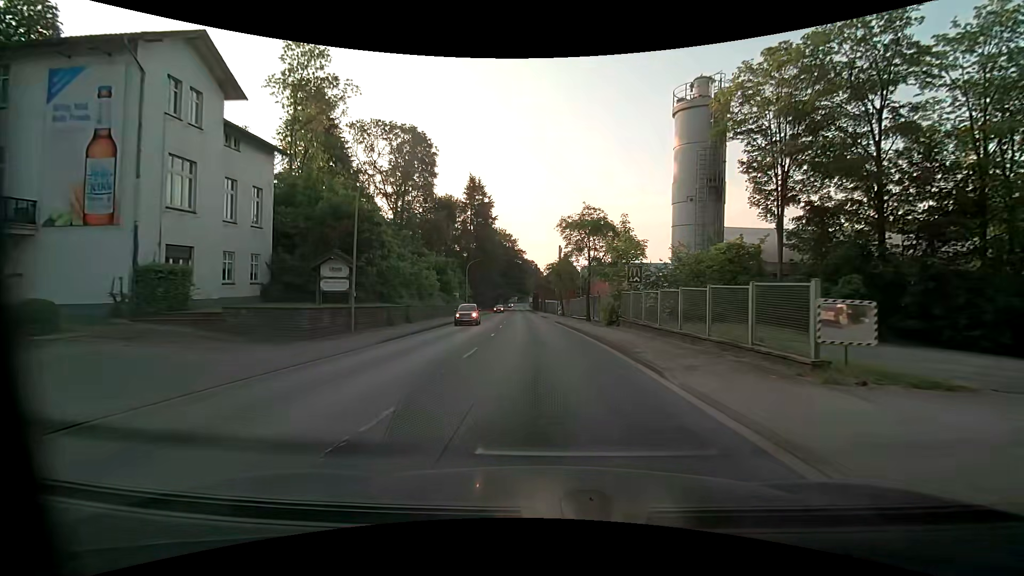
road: primary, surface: asphalt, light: Day
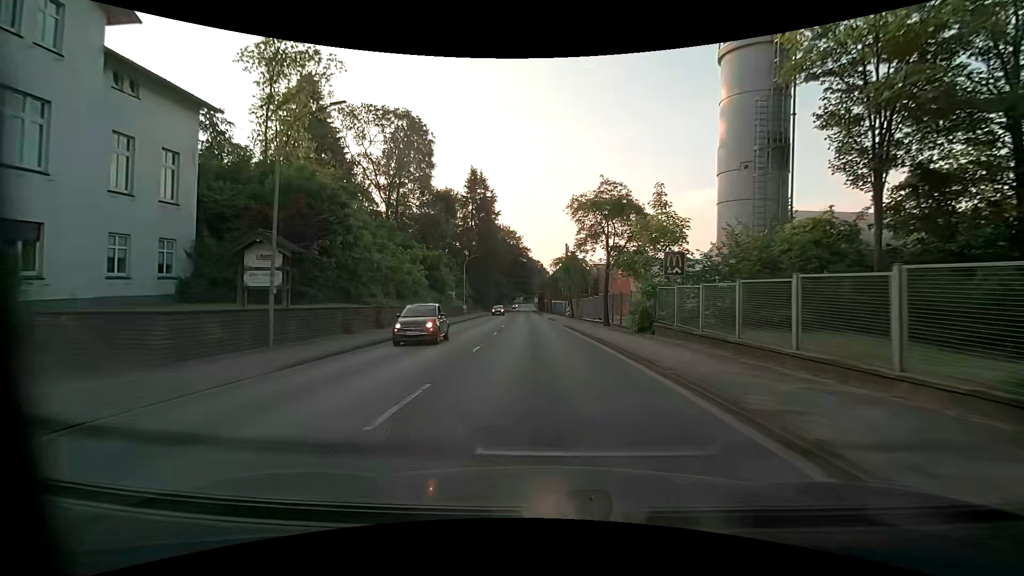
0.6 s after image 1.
(0.0, +7.3) m; -1°
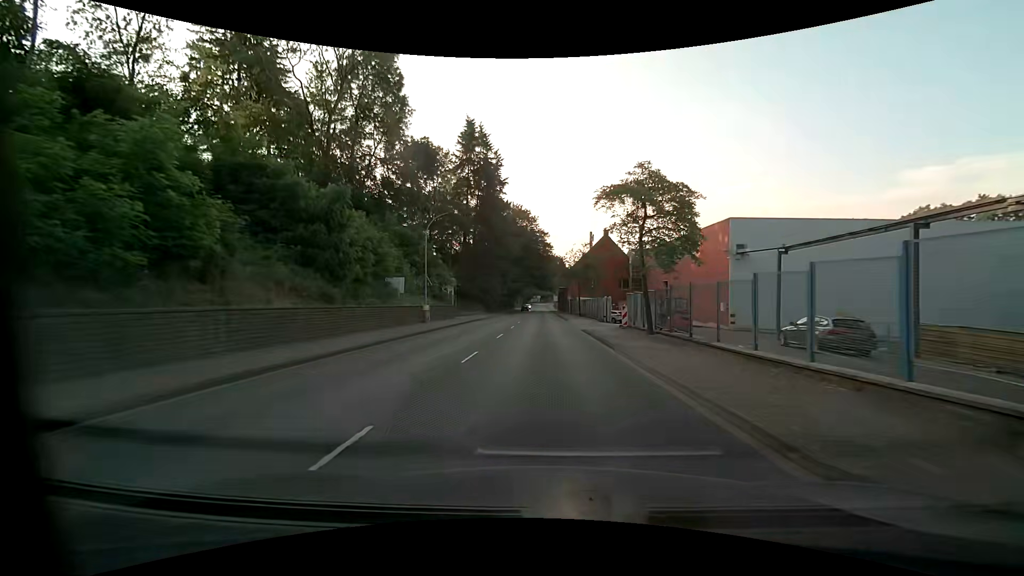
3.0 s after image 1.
(-0.6, +29.1) m; -2°
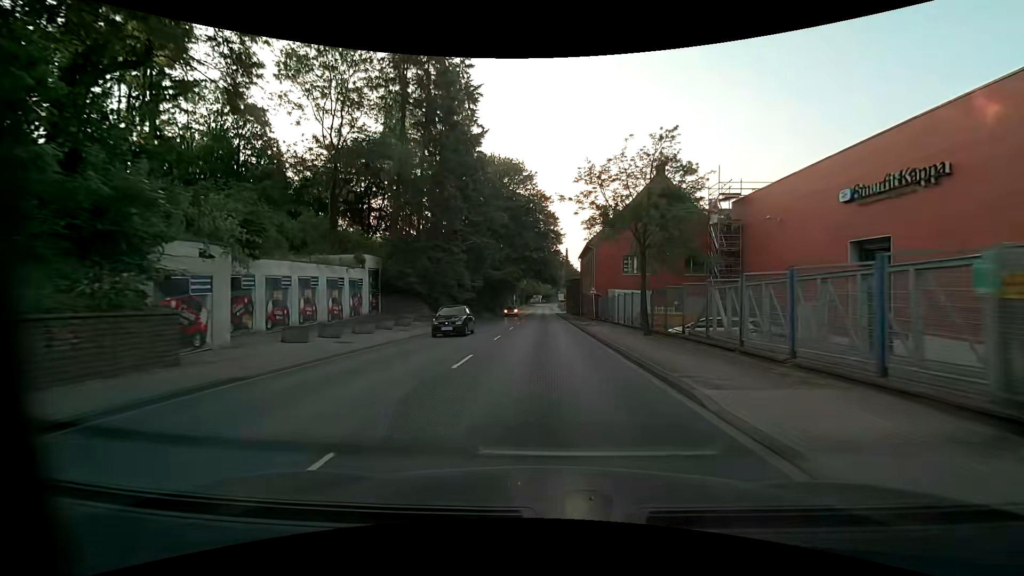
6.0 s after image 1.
(-0.1, +36.7) m; 0°
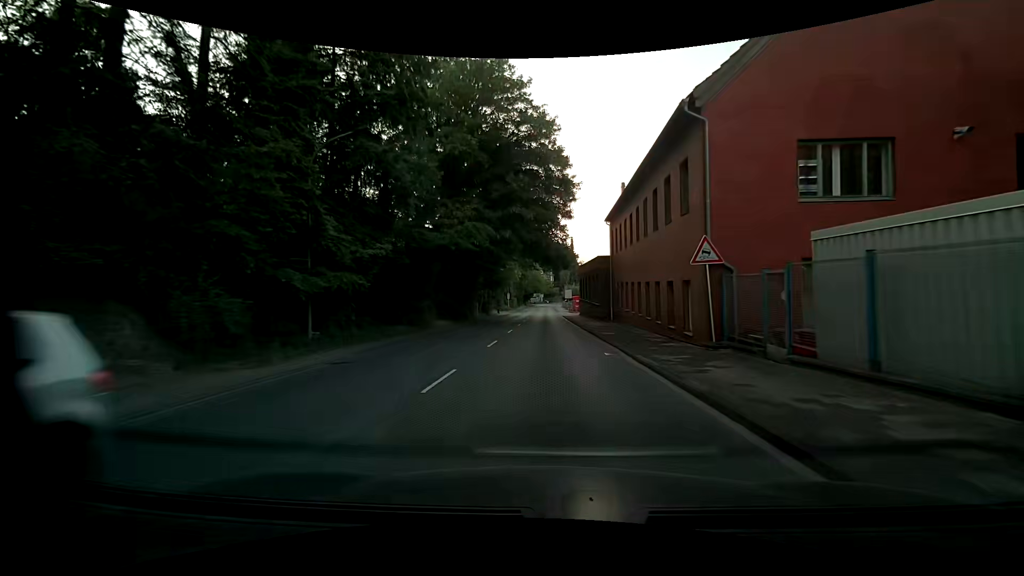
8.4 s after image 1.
(-0.1, +29.7) m; 0°
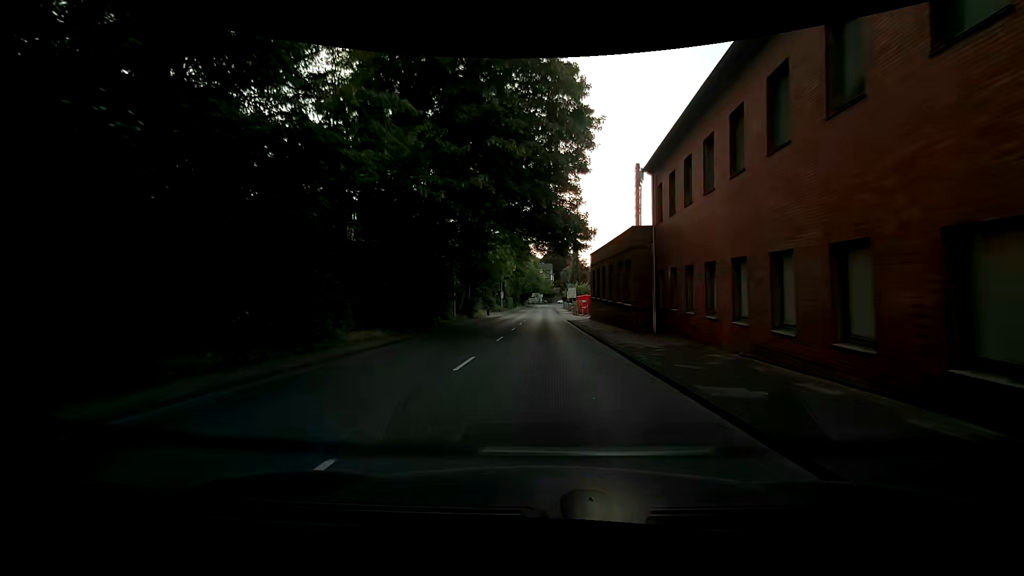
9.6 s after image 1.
(0.0, +15.0) m; +1°
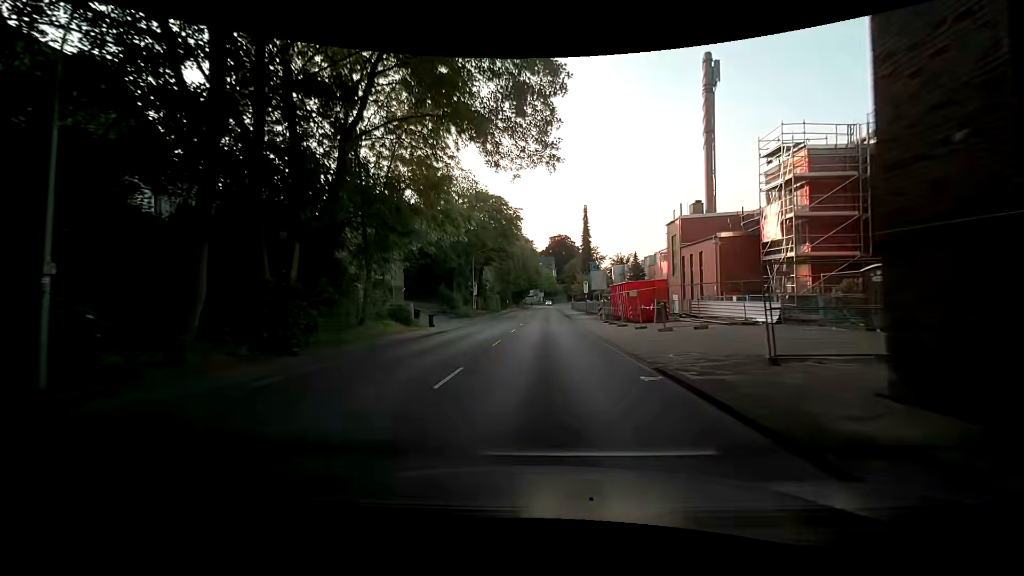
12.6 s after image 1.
(-0.3, +38.0) m; -1°
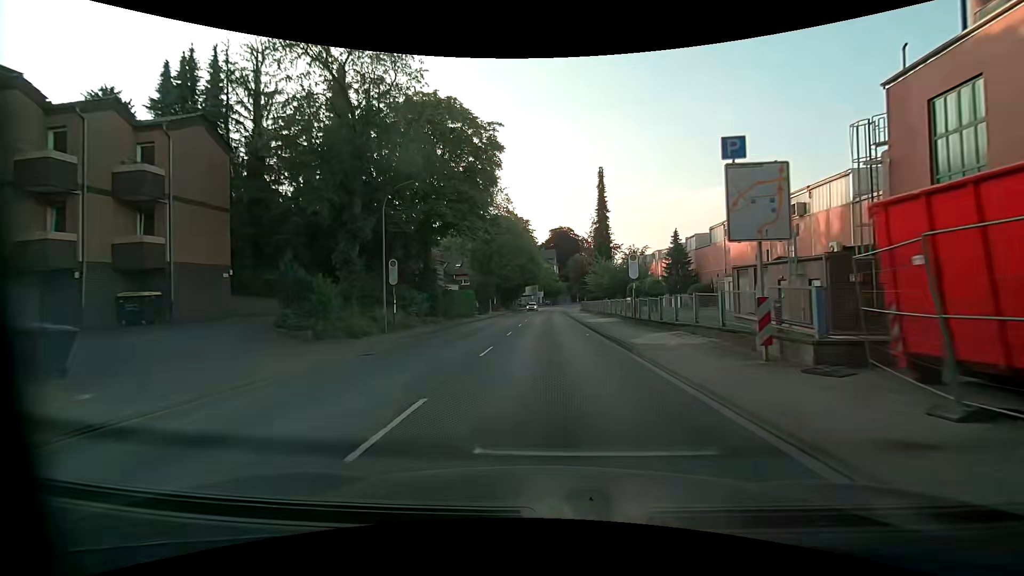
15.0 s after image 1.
(+0.3, +30.8) m; +1°
(0, +10) (0, +20) (0, +30) (0, +40) (0, +50) (0, +60) (0, +70) (0, +80) (+1, +90) (+2, +100) m
